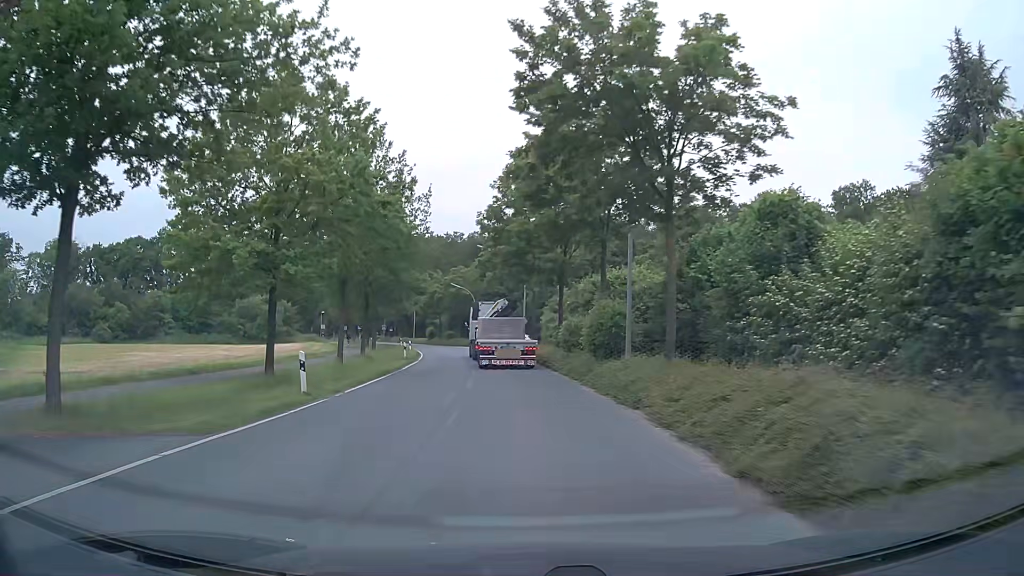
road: secondary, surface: asphalt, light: Day
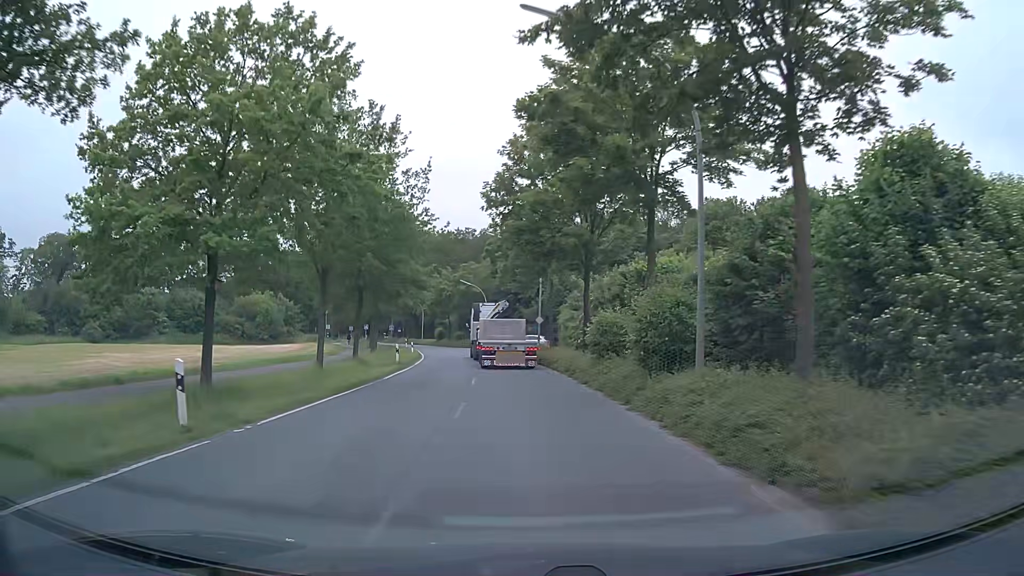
(0.0, +6.7) m; 0°
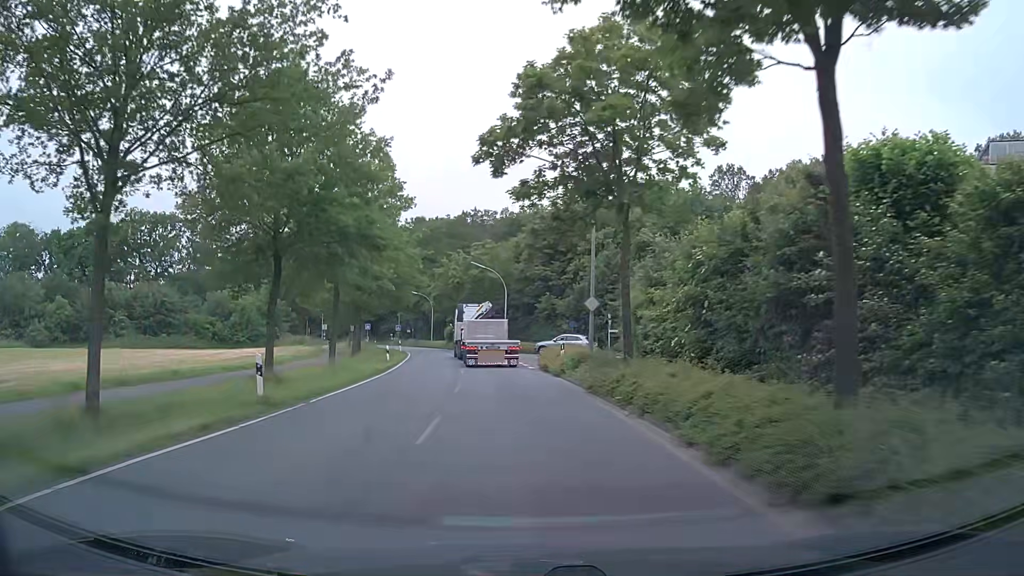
(-0.4, +20.7) m; -2°
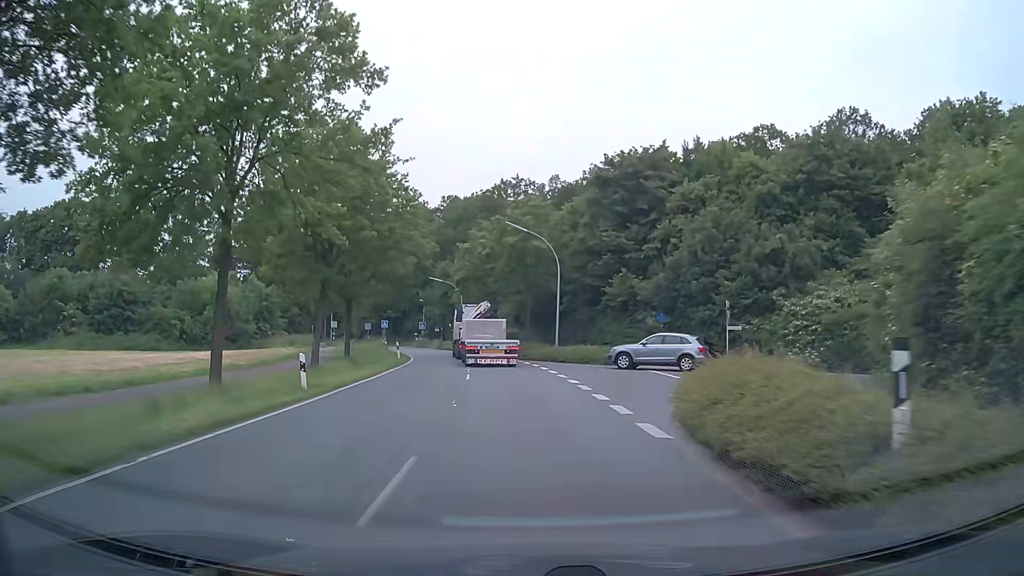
(-0.9, +21.5) m; -4°
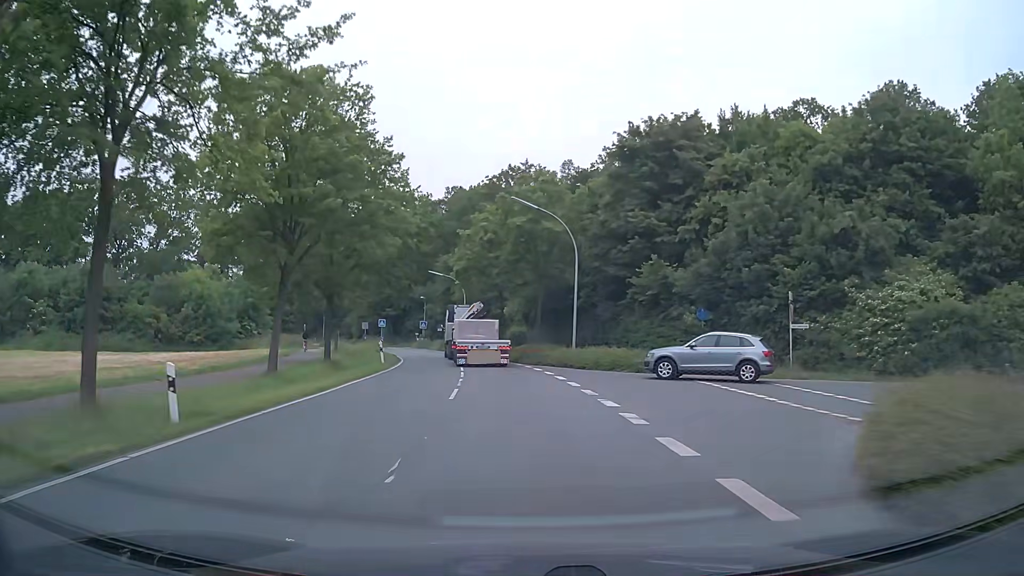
(-0.1, +7.3) m; -1°
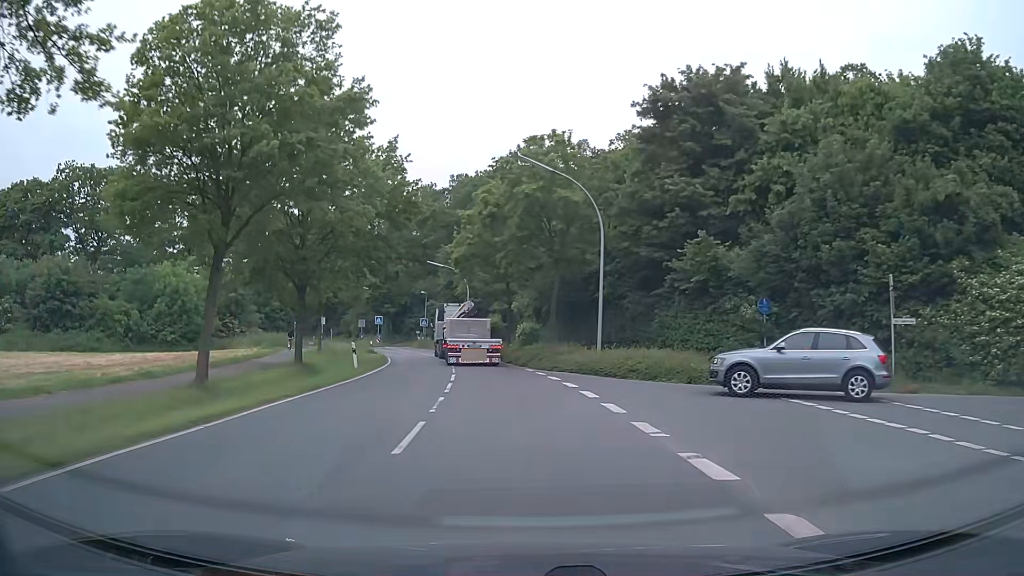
(-0.1, +7.4) m; -1°
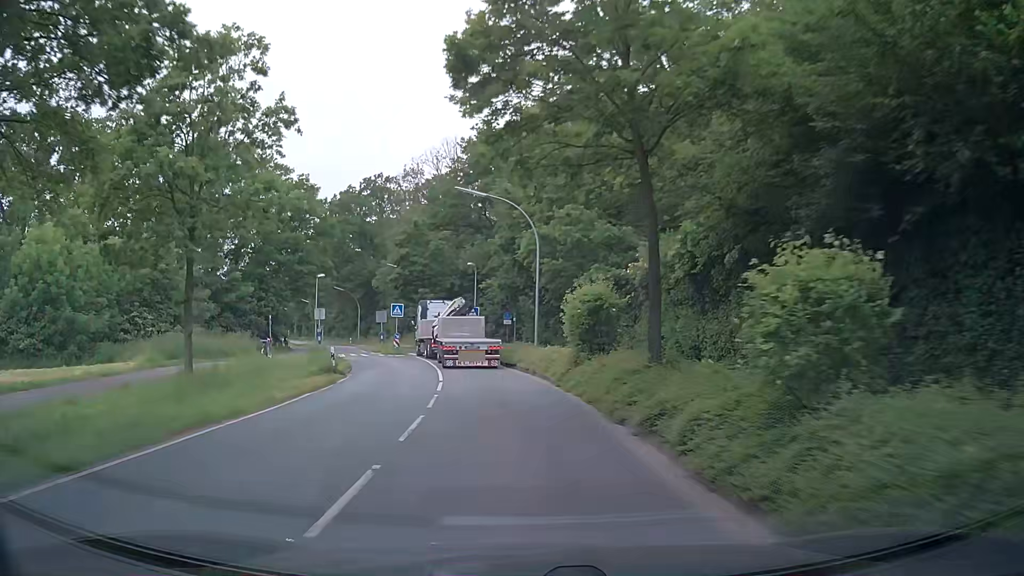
(-1.6, +29.8) m; -8°
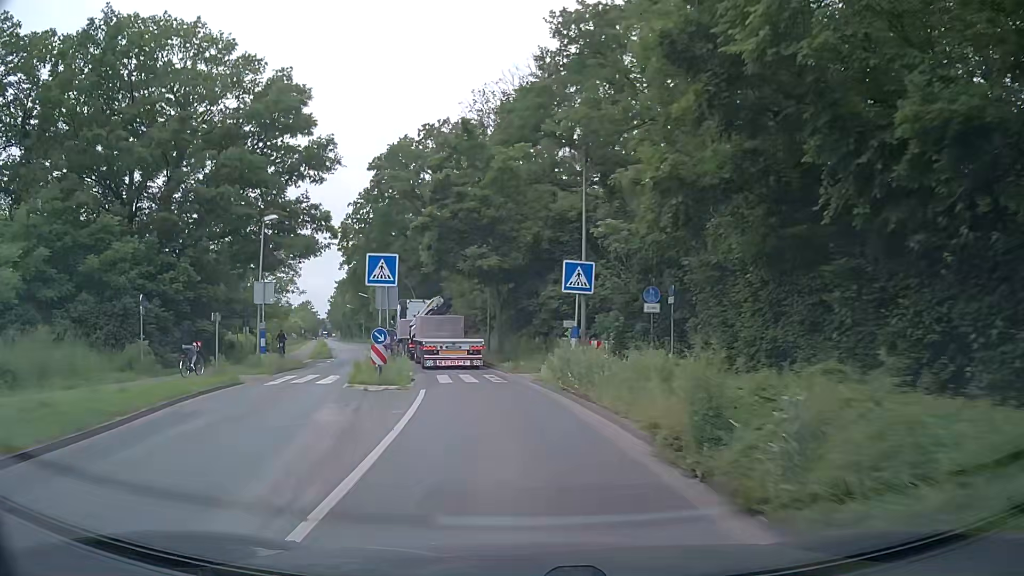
(-1.9, +28.5) m; -8°
(0, +10) (-1, +20) (-3, +30) (-6, +39) (-9, +49) (-12, +59) (-14, +68) (-18, +78) (-20, +87) (-23, +97) m
